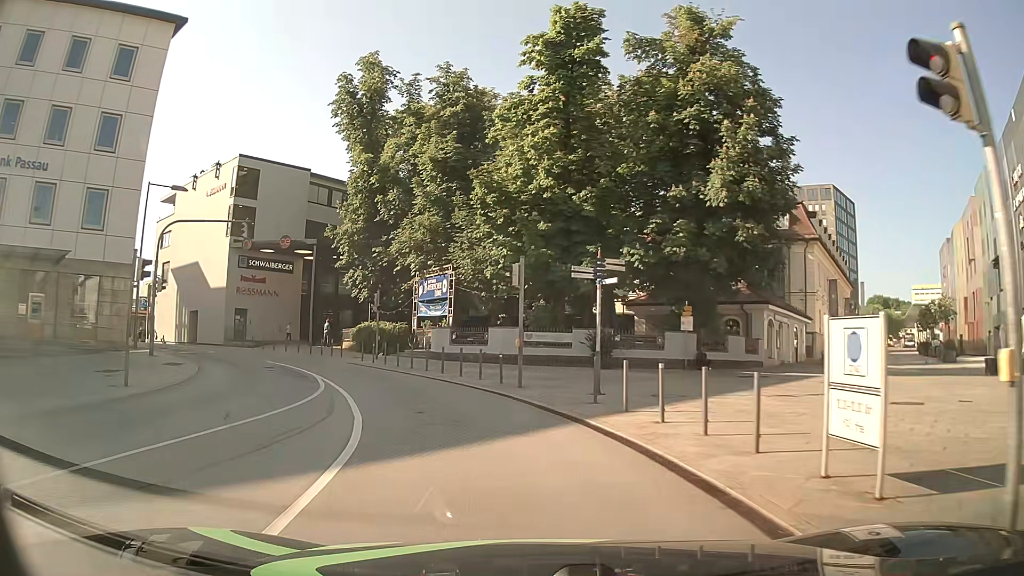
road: primary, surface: asphalt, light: Day
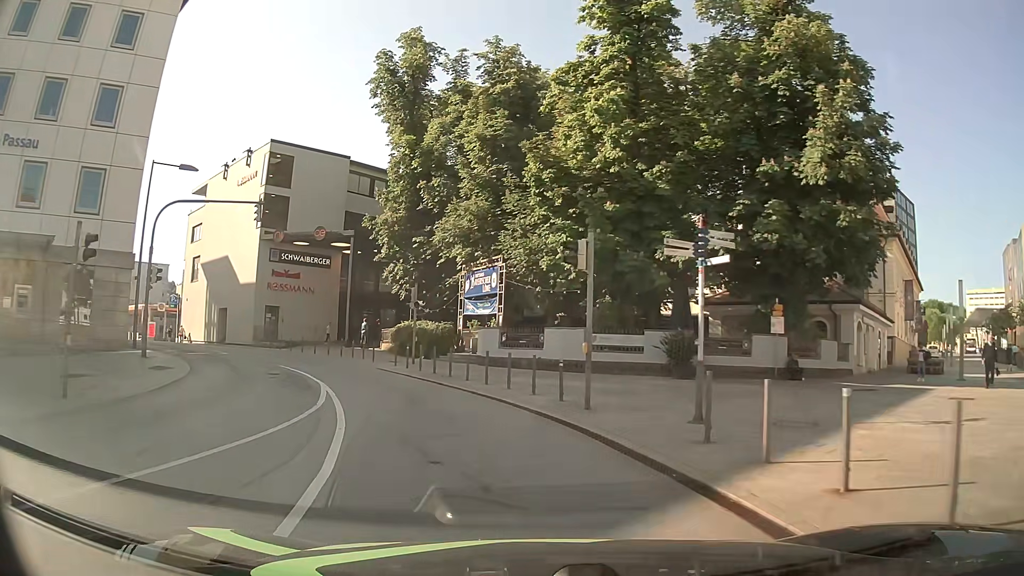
(-0.2, +4.7) m; -4°
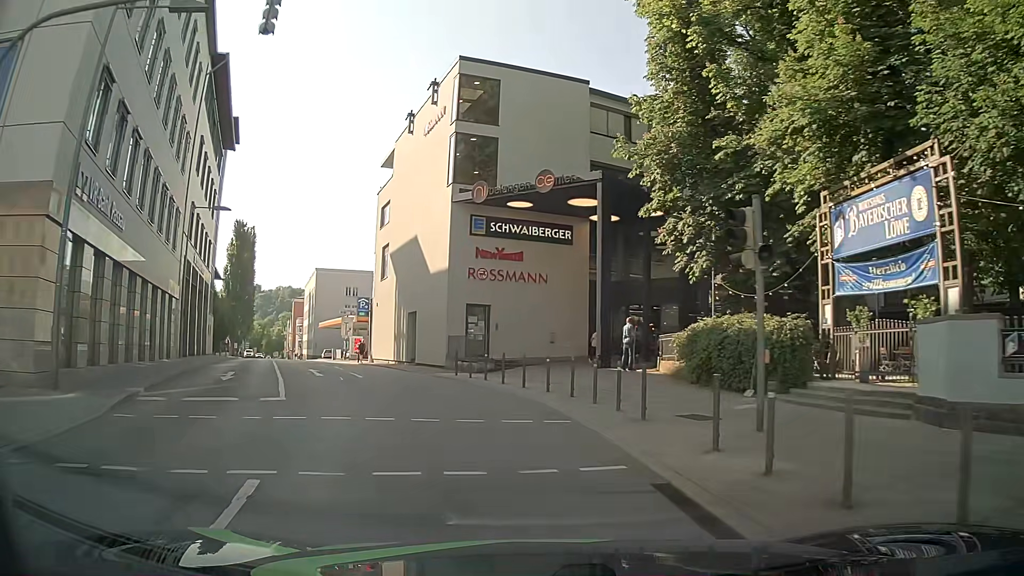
(-3.7, +18.4) m; -23°
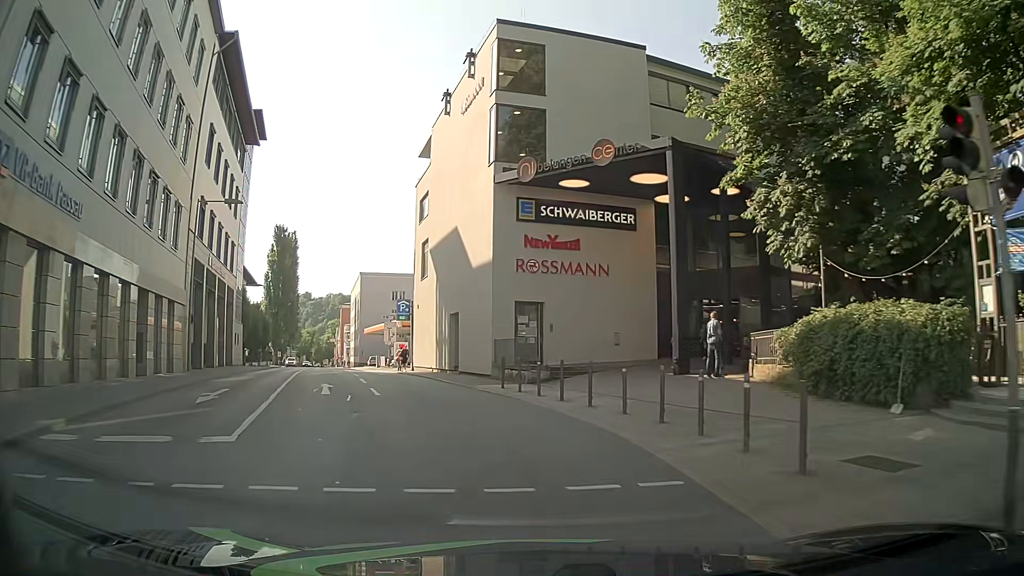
(-0.2, +4.6) m; -4°
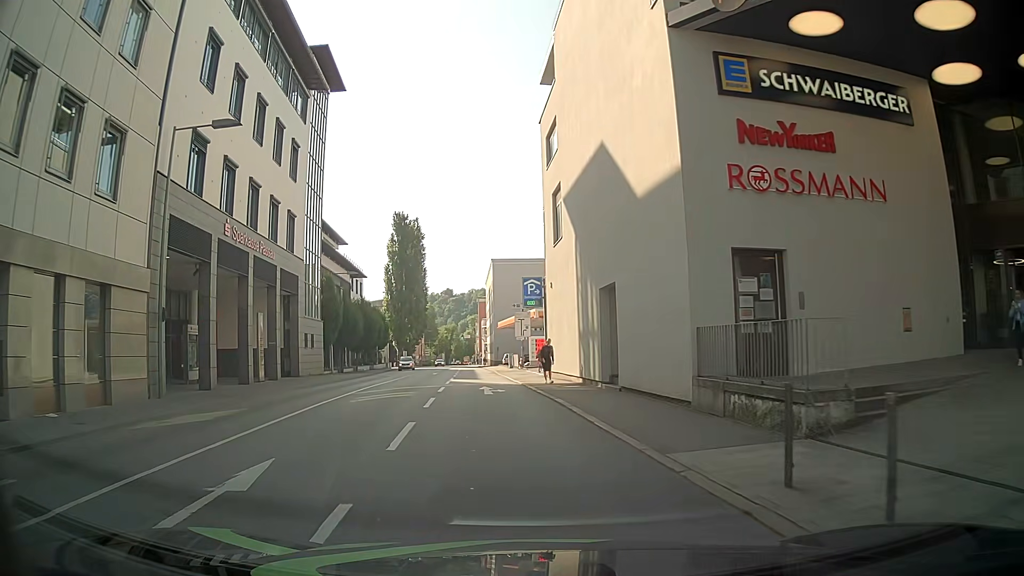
(-1.6, +13.5) m; -11°
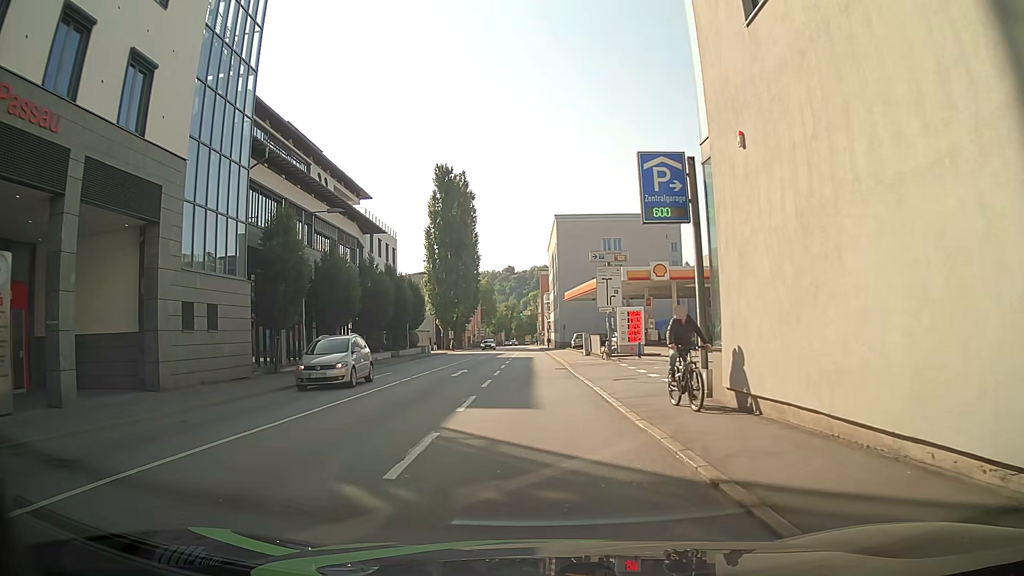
(-2.3, +20.0) m; -8°
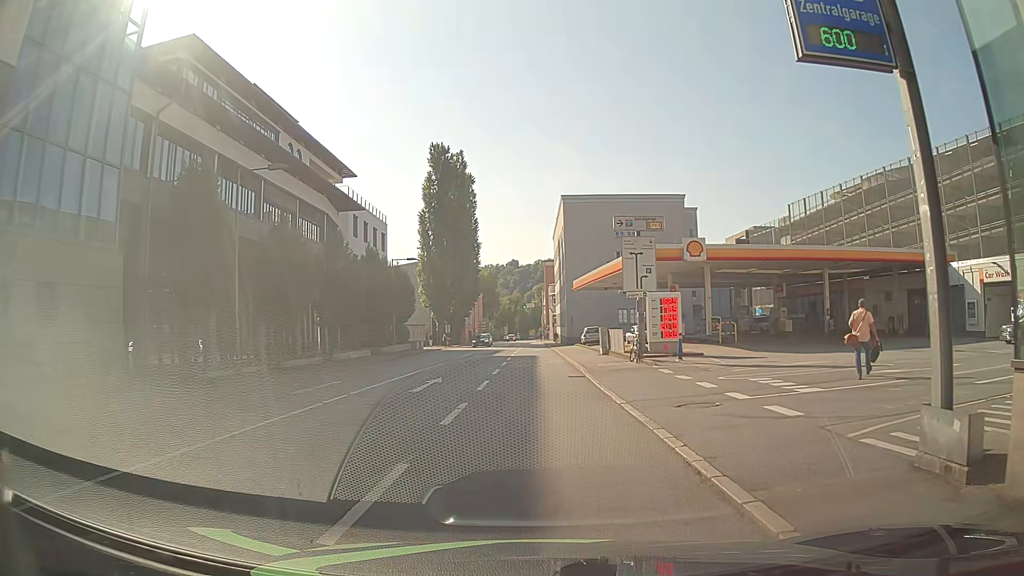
(-0.1, +8.2) m; -1°
